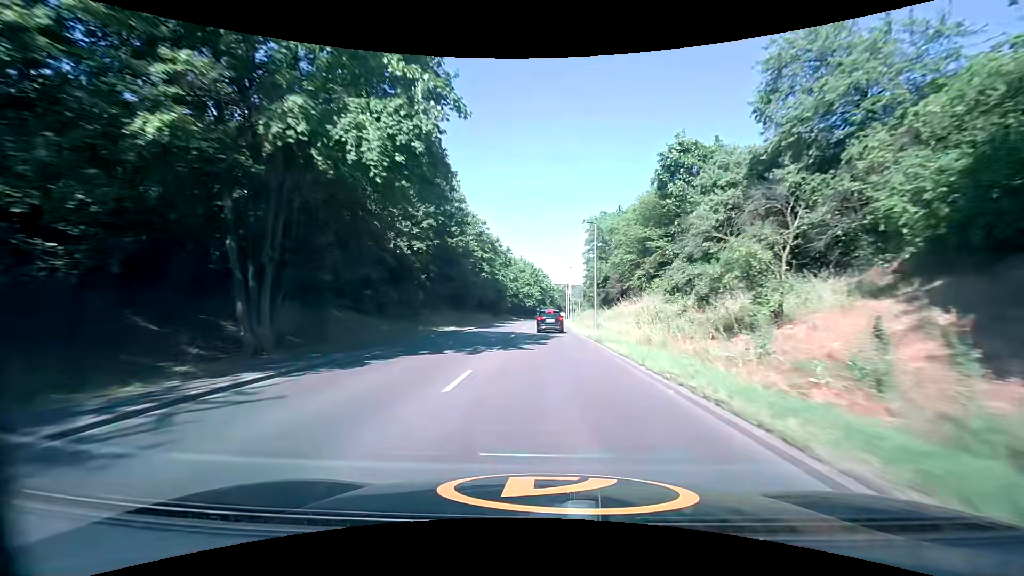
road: secondary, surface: asphalt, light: Day
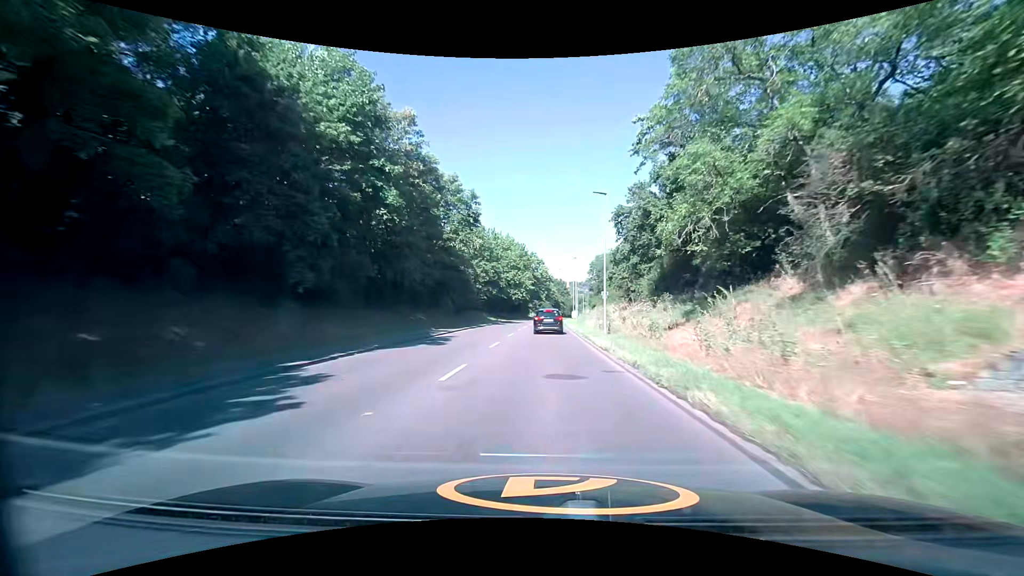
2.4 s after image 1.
(+0.9, +43.3) m; +1°
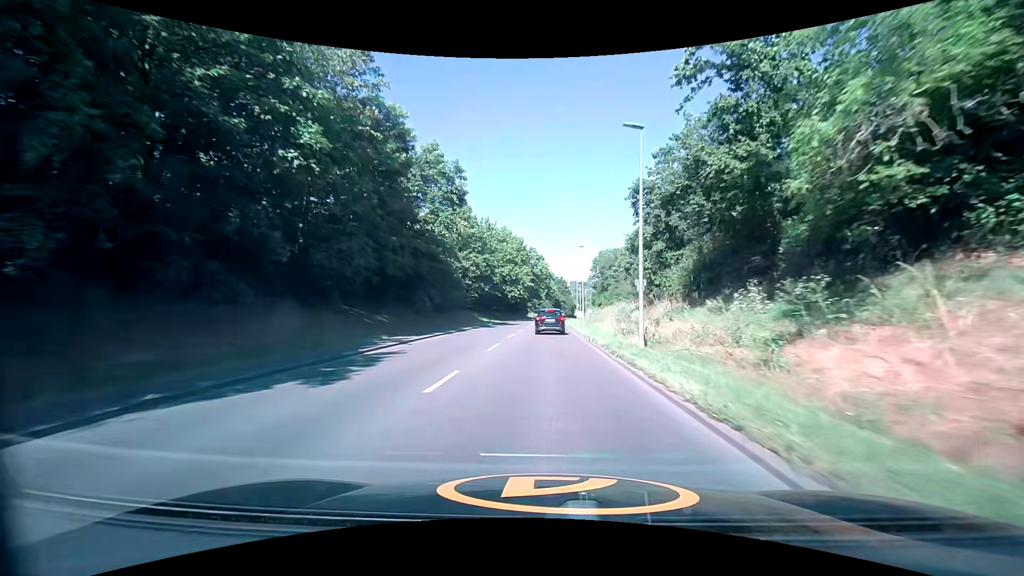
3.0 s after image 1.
(+0.1, +10.3) m; 0°
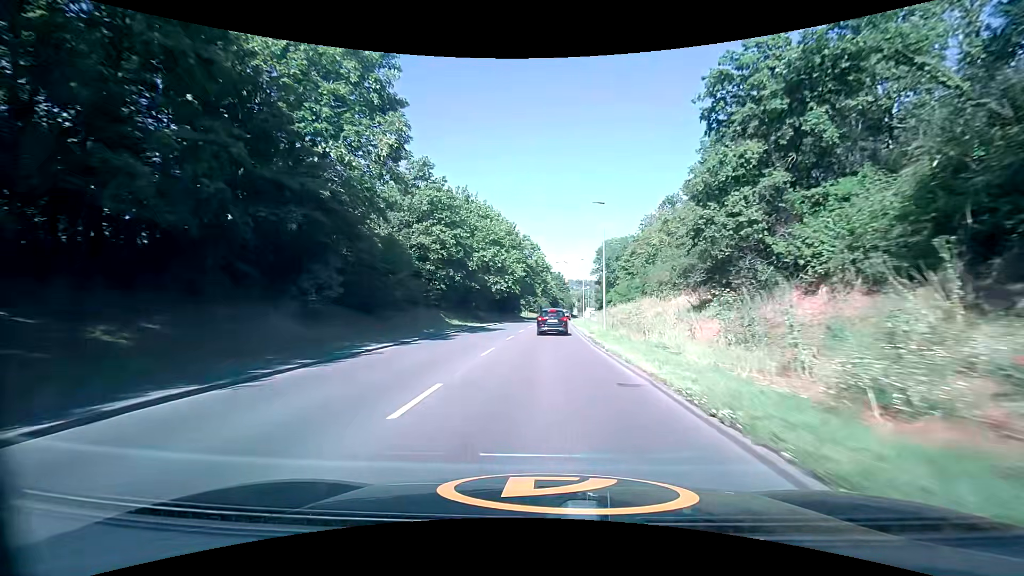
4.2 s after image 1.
(+0.1, +20.0) m; 0°
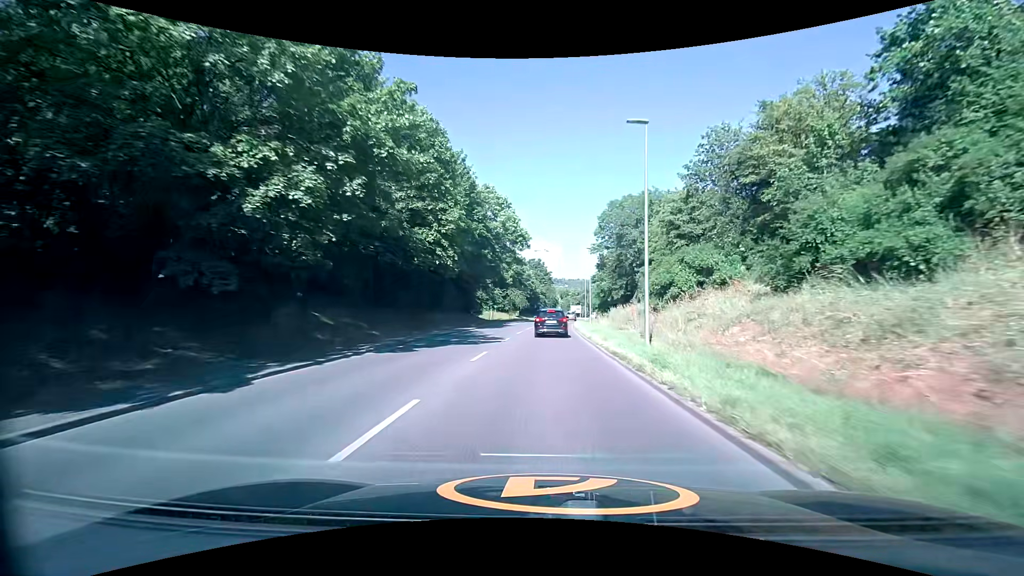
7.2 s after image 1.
(+1.0, +46.1) m; +3°
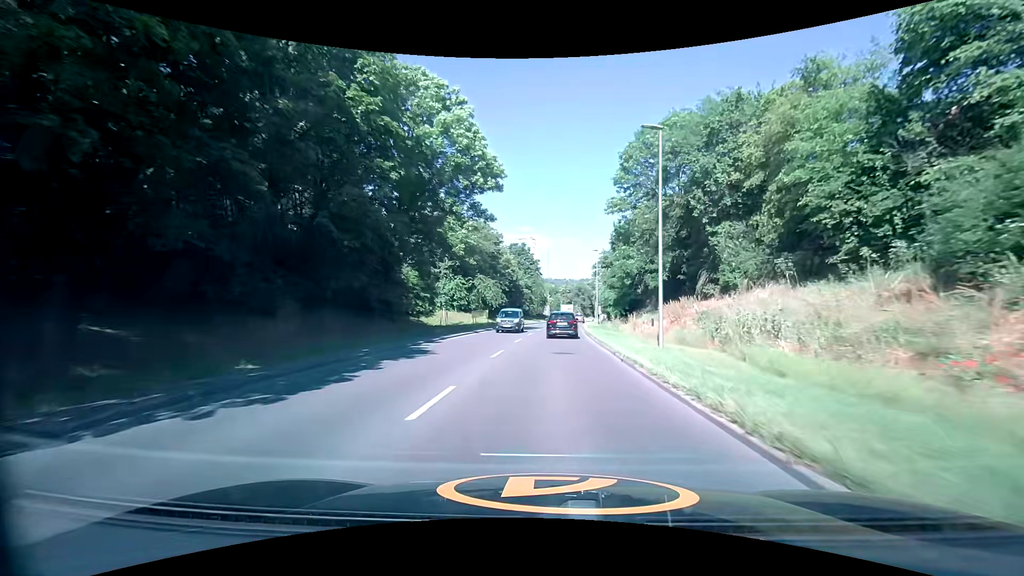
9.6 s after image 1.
(+0.1, +34.2) m; +1°
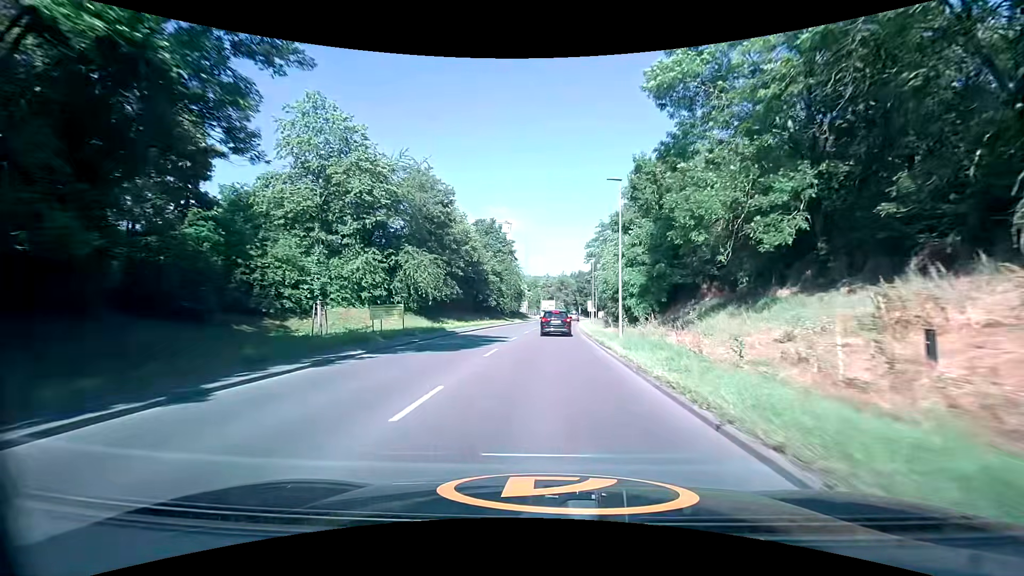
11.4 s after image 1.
(+0.6, +27.2) m; +2°
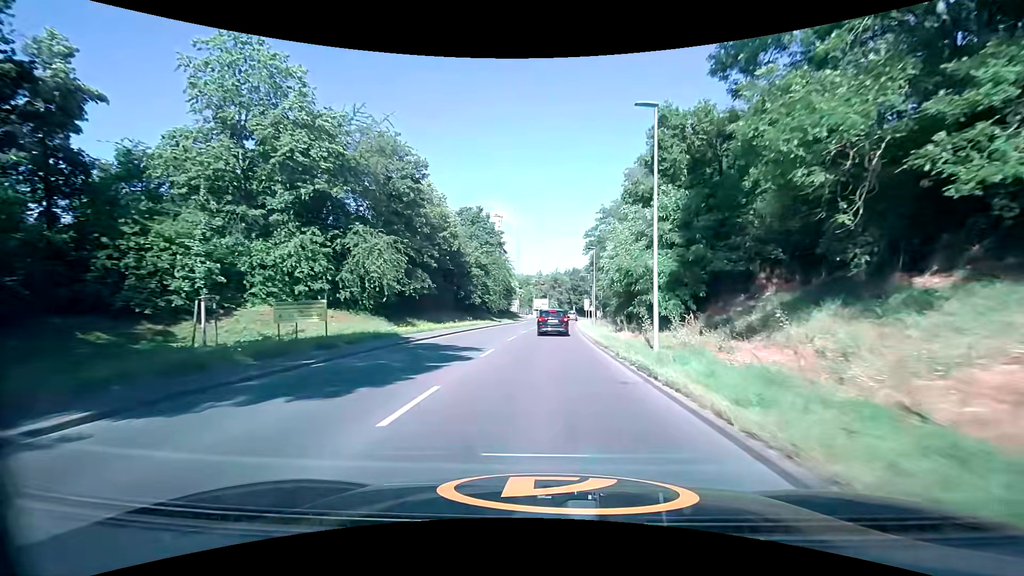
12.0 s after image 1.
(+0.1, +9.3) m; +1°
